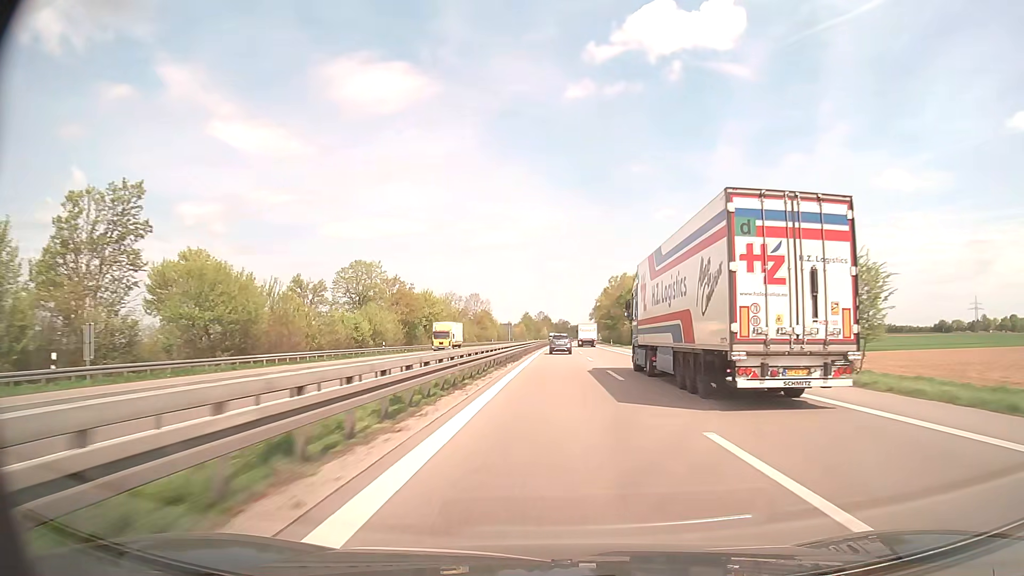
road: trunk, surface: asphalt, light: Day
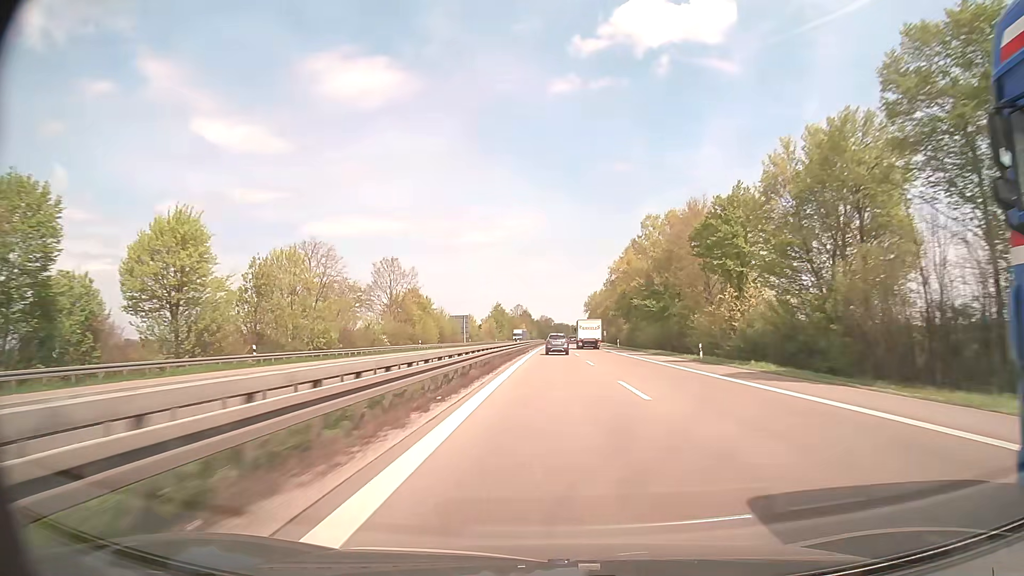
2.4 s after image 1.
(+1.2, +79.1) m; +2°
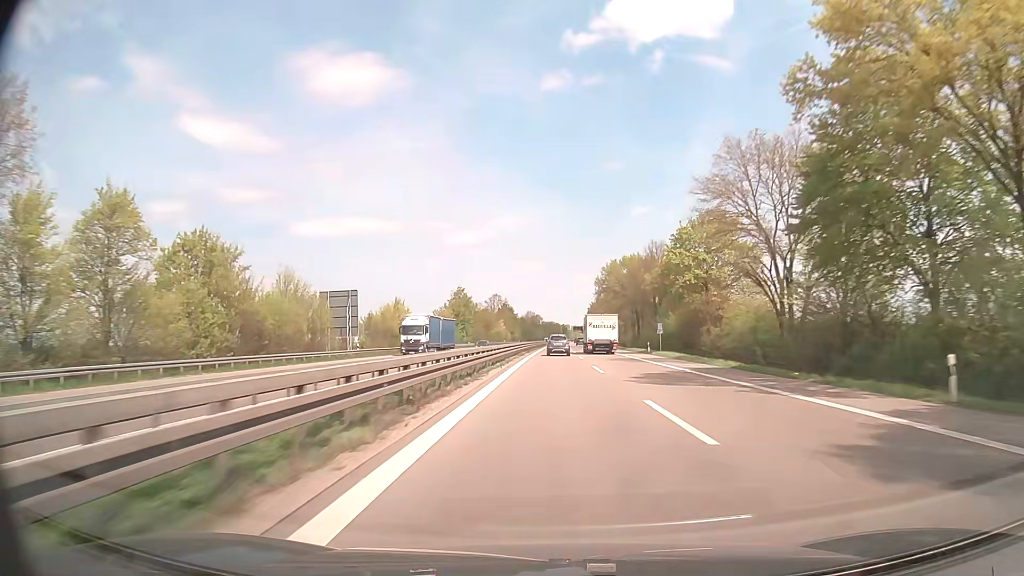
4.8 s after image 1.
(+0.5, +78.4) m; +1°
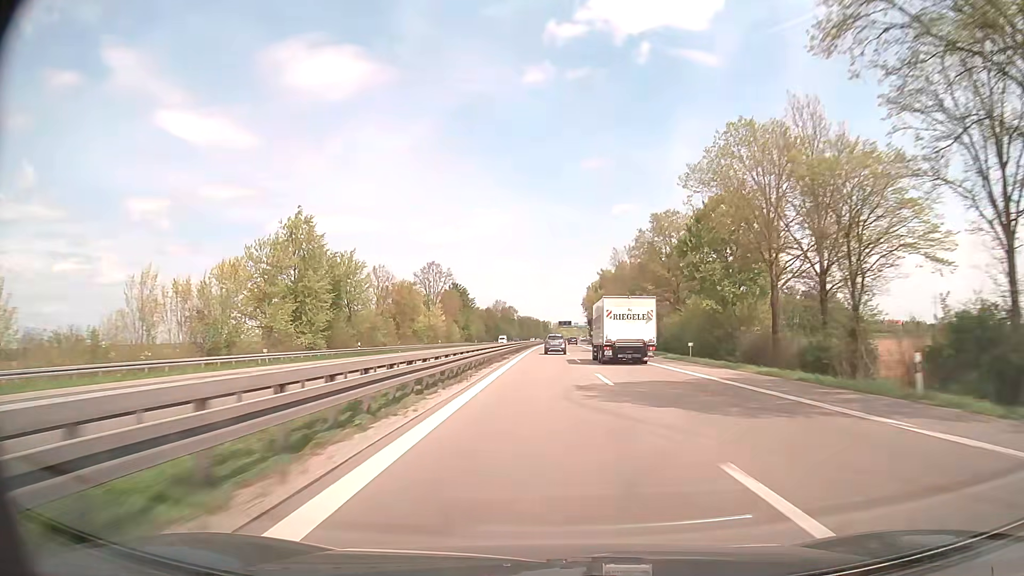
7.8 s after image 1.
(+1.4, +97.8) m; +2°
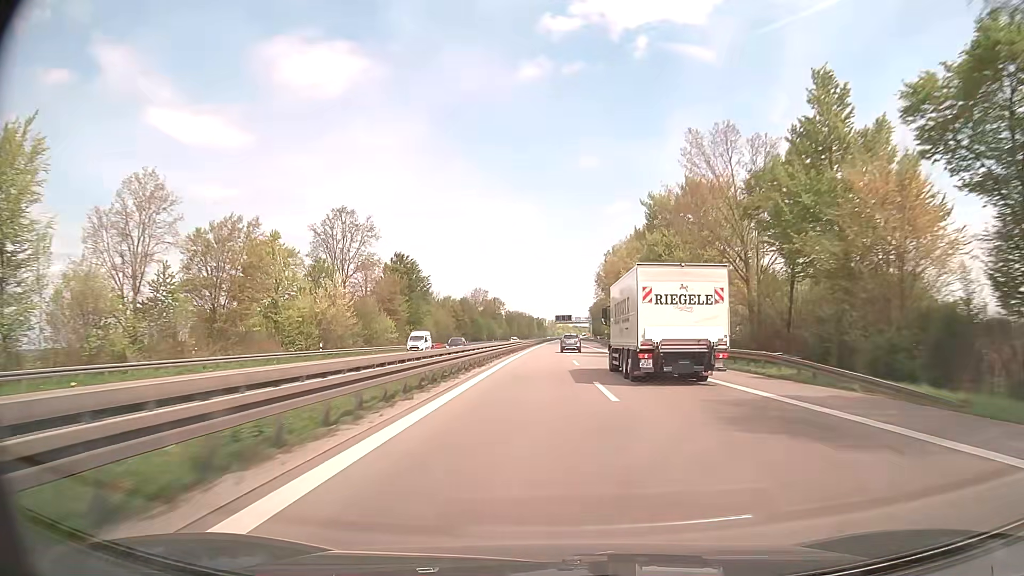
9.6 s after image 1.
(+0.4, +59.1) m; 0°
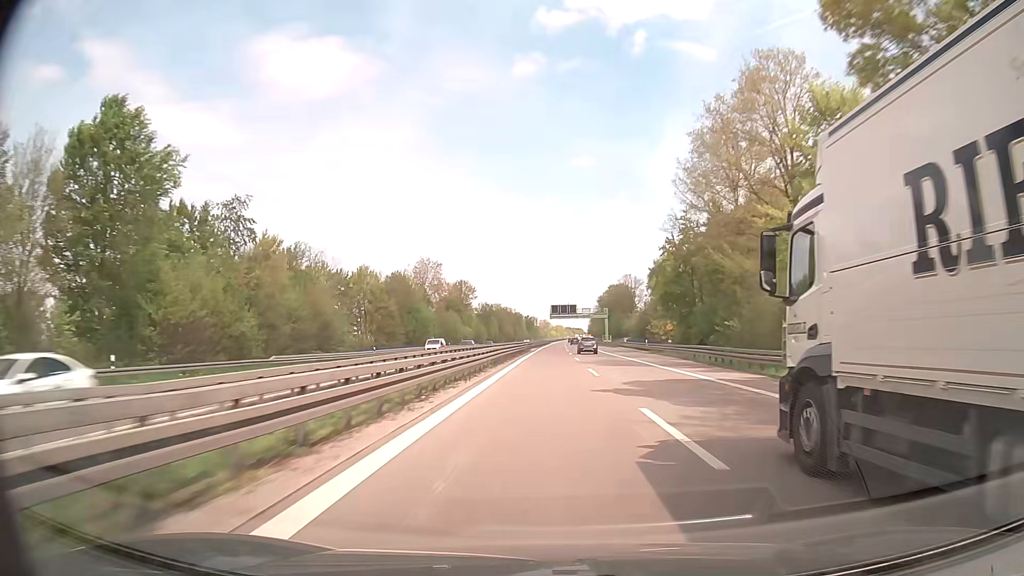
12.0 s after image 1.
(+0.1, +79.8) m; +1°
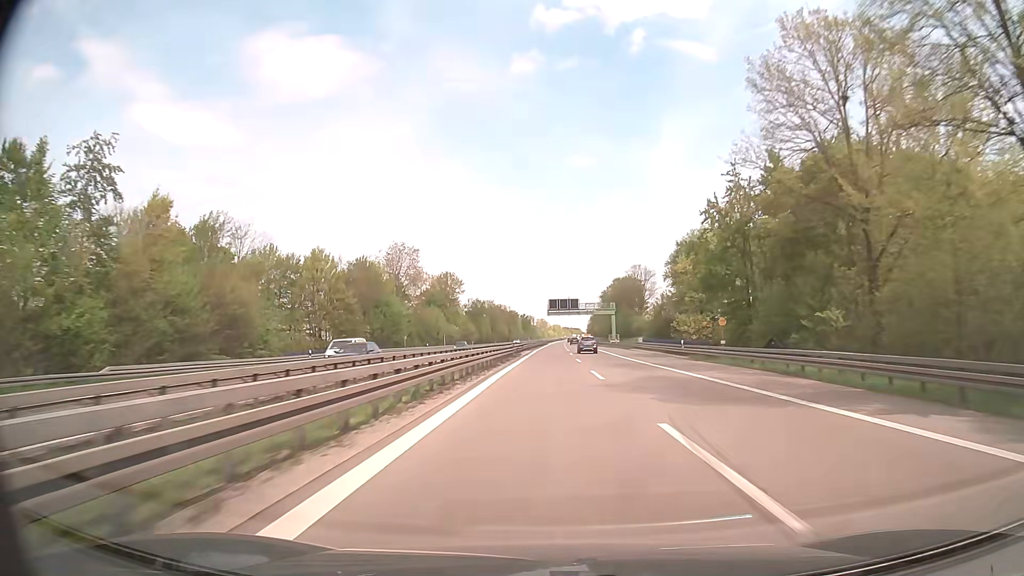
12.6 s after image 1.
(0.0, +20.4) m; 0°
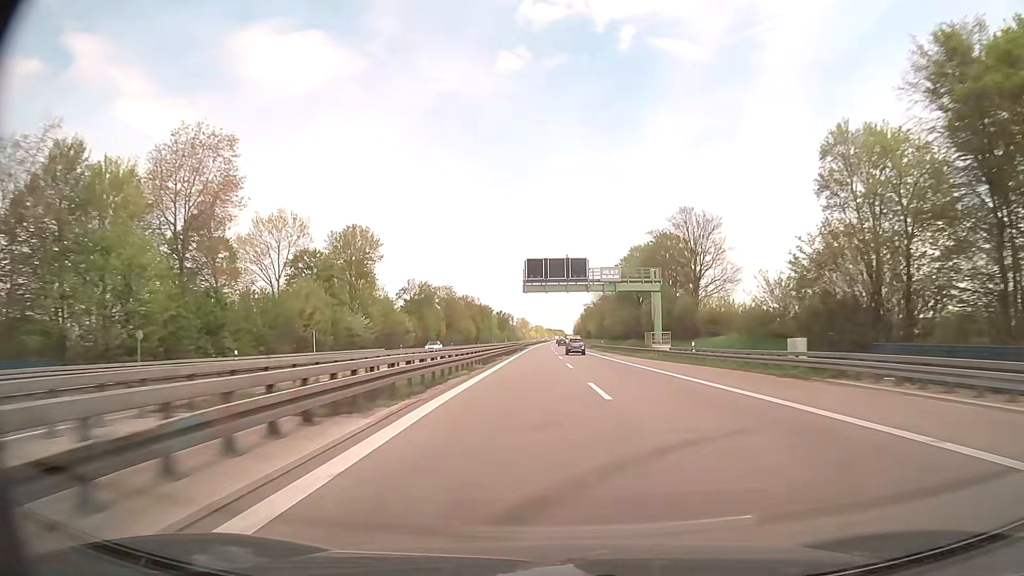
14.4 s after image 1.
(+0.6, +62.1) m; +1°
(0, +10) (0, +20) (0, +30) (0, +40) (+1, +50) (+1, +60) (+1, +70) (+1, +80) (+2, +90) (+2, +100) m
